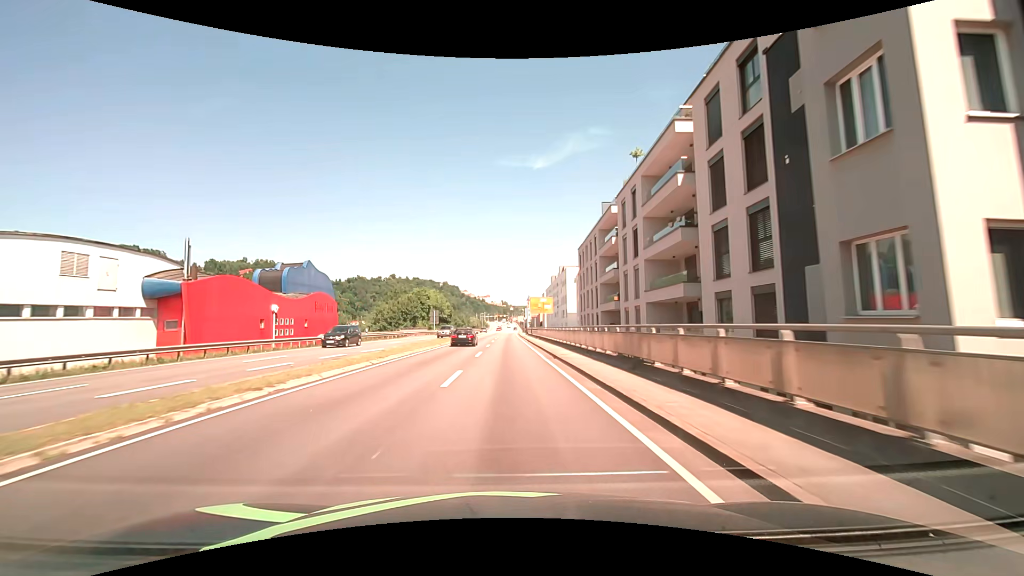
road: primary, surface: asphalt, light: Day
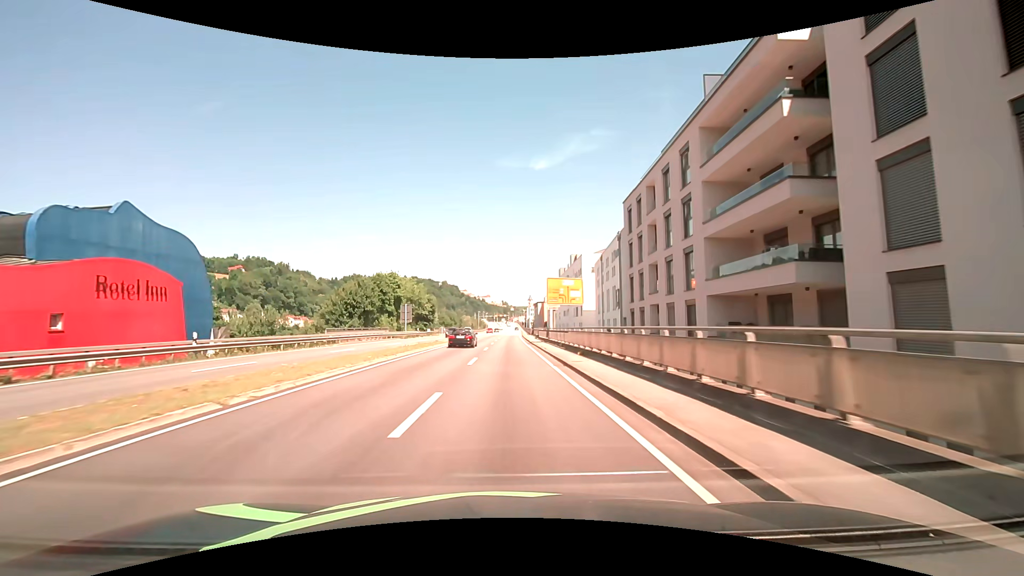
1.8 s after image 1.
(0.0, +29.0) m; 0°
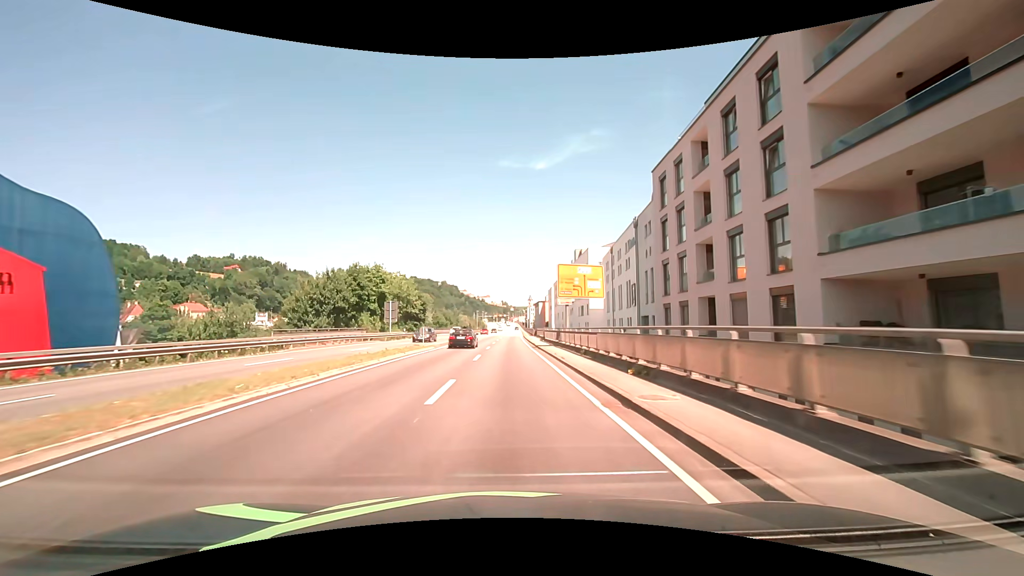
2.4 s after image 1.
(0.0, +9.5) m; 0°
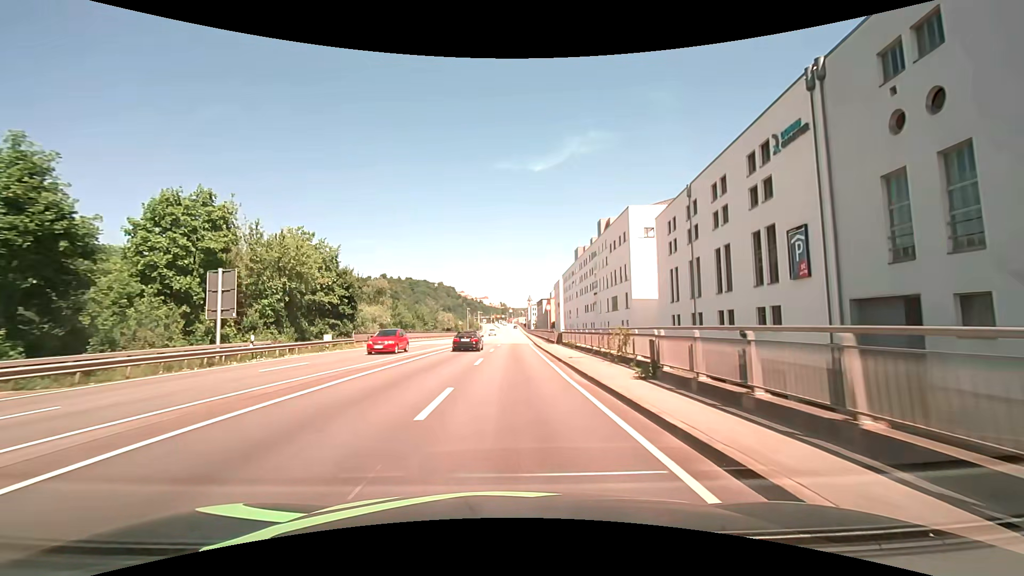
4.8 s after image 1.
(0.0, +37.3) m; 0°
(0, +10) (0, +20) (0, +30) (0, +40) (0, +50) (0, +60) (+1, +70) (+1, +80) (+1, +90) (+1, +100) m
